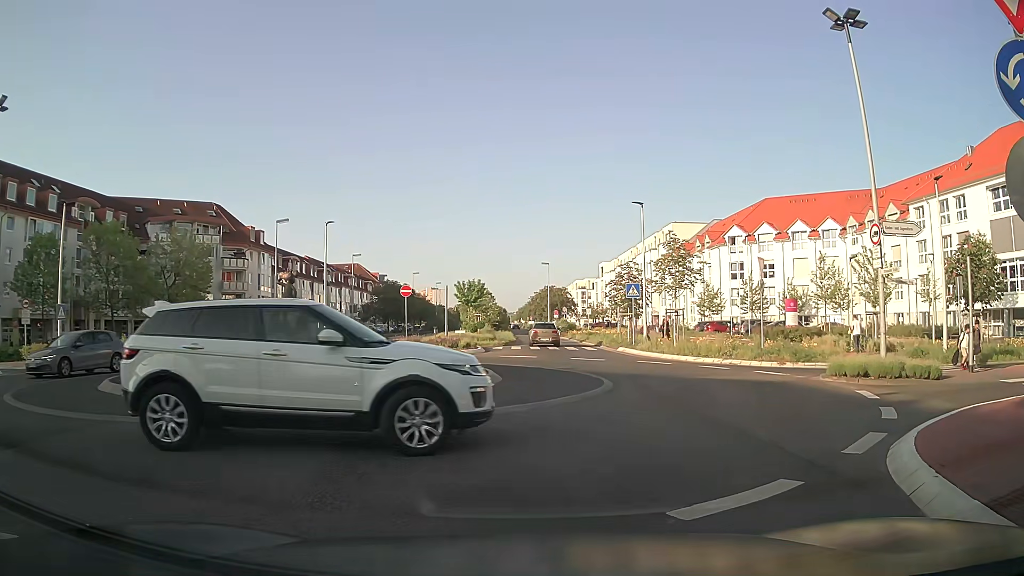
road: secondary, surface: asphalt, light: Day
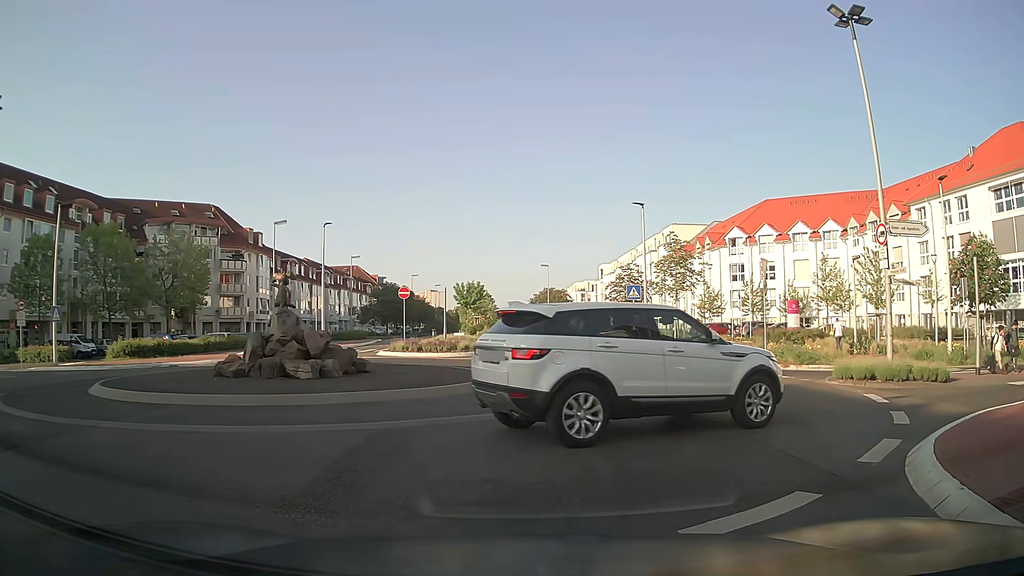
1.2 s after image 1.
(0.0, +0.4) m; 0°
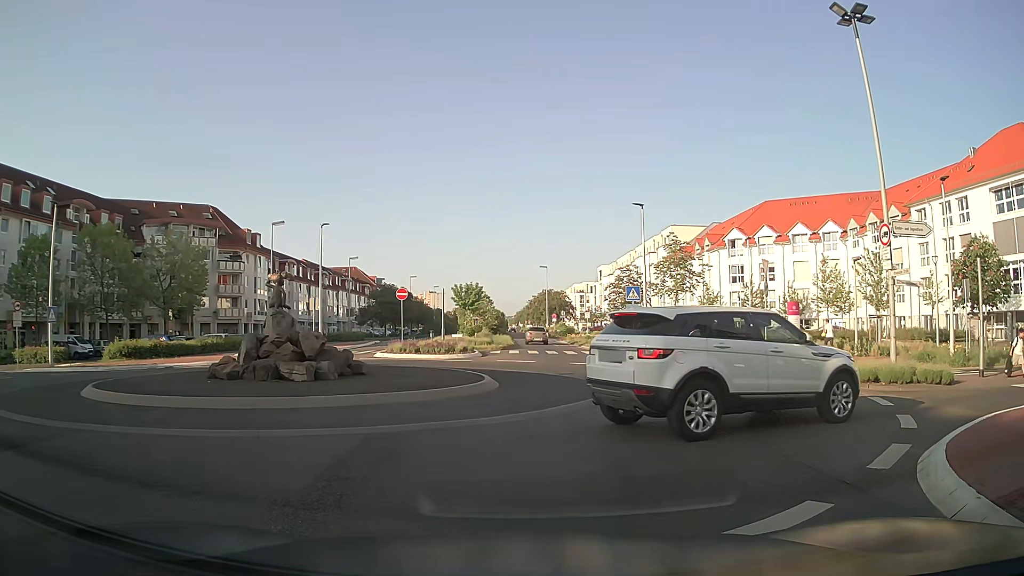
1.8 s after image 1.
(0.0, +0.3) m; 0°
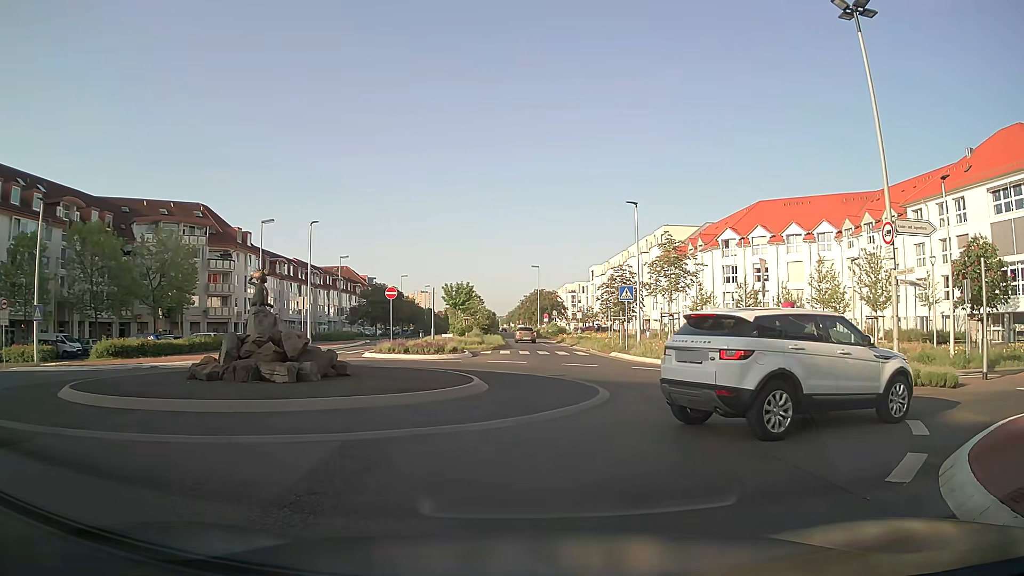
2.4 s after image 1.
(0.0, +0.6) m; 0°
